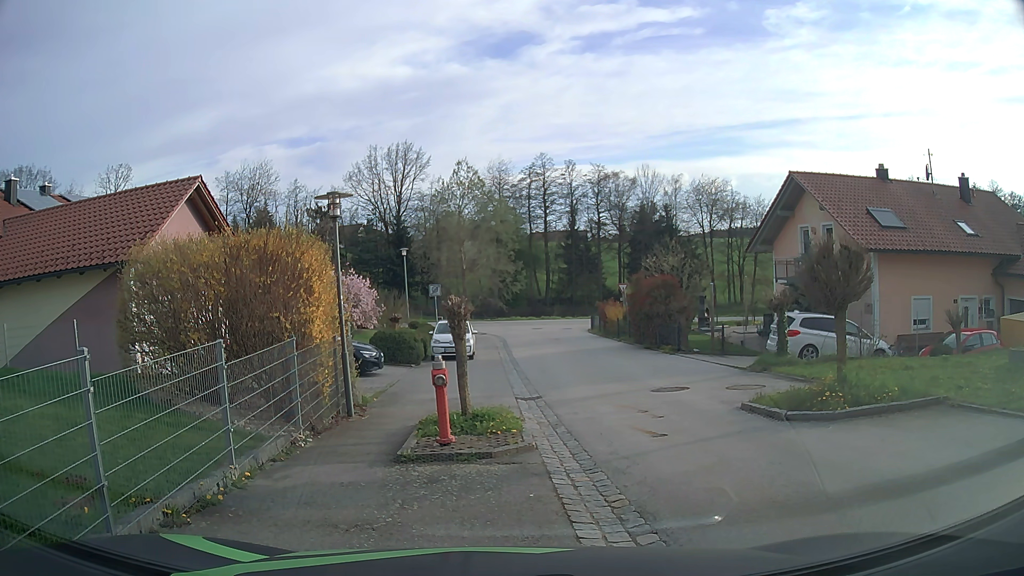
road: secondary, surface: asphalt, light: Day
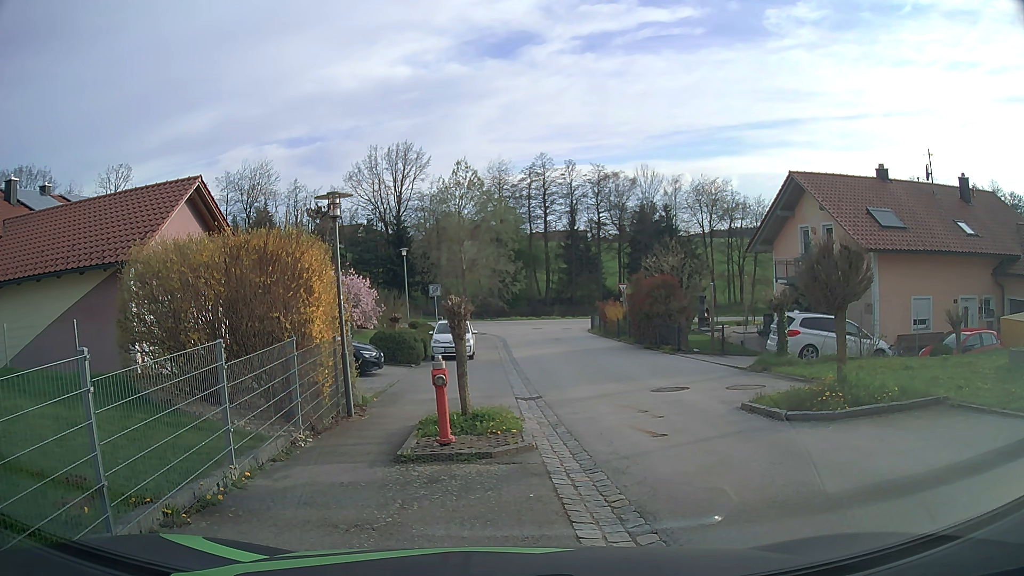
(0.0, 0.0) m; 0°
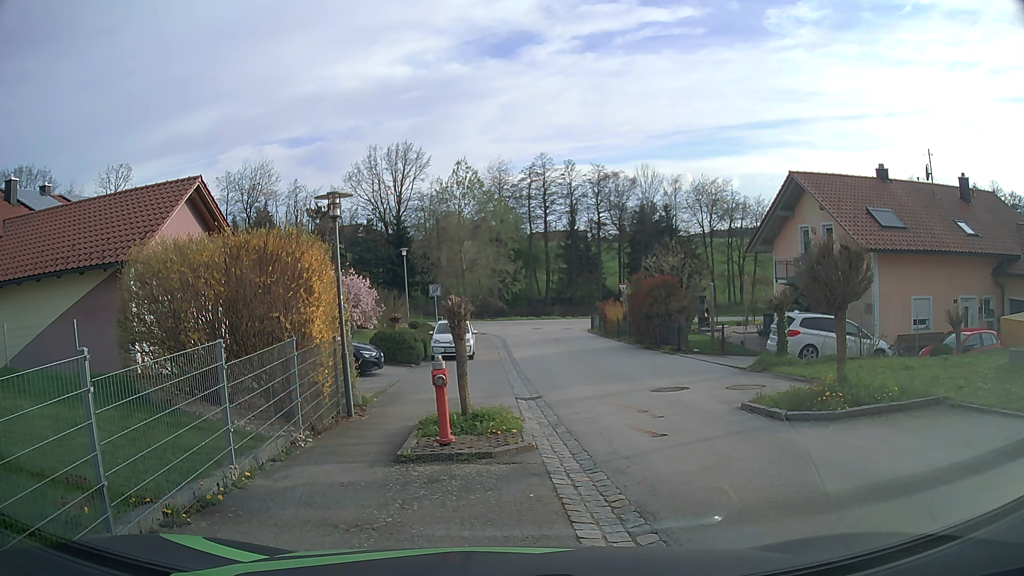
(0.0, 0.0) m; 0°
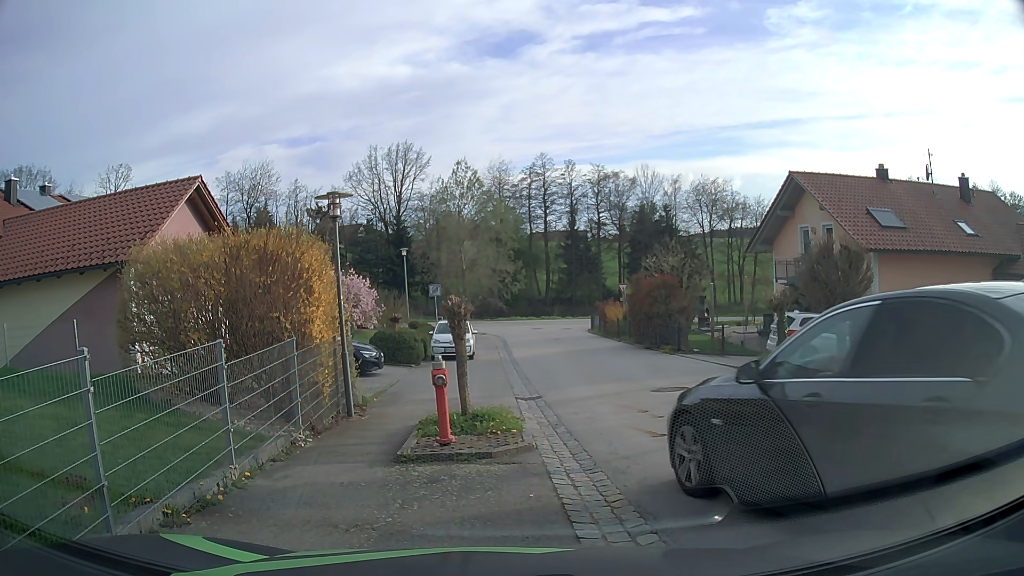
(0.0, 0.0) m; 0°
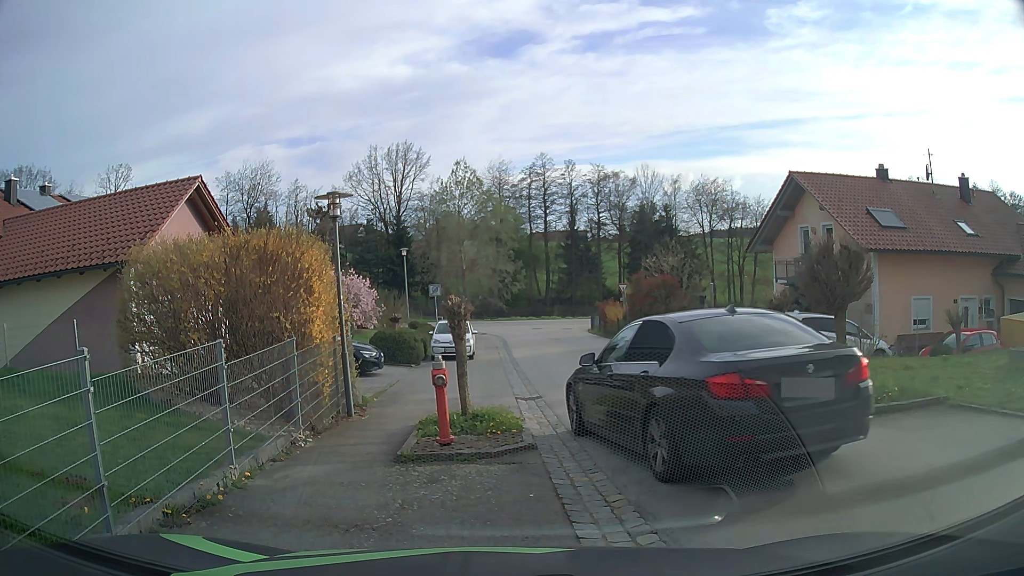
(0.0, 0.0) m; 0°
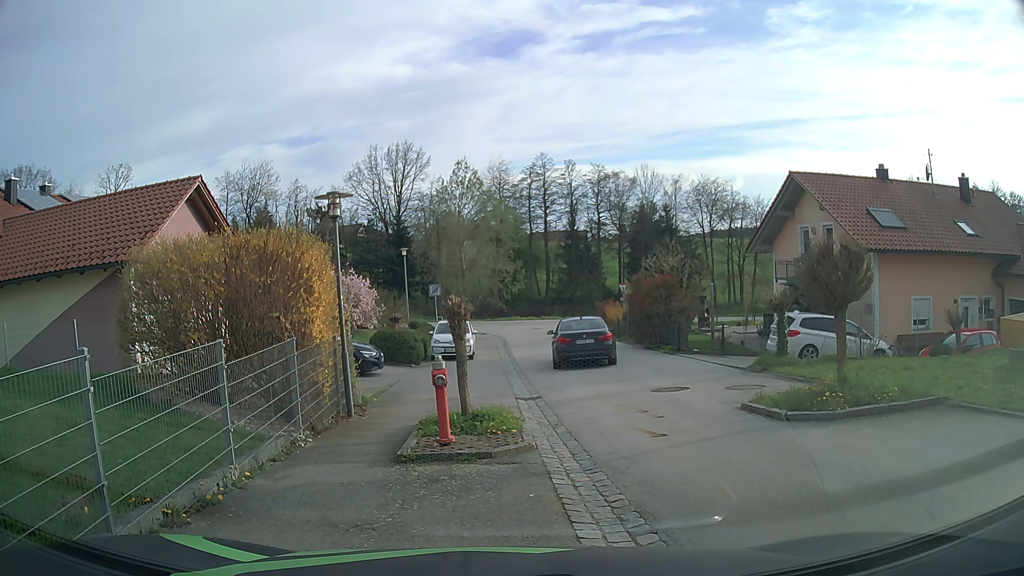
(0.0, 0.0) m; 0°
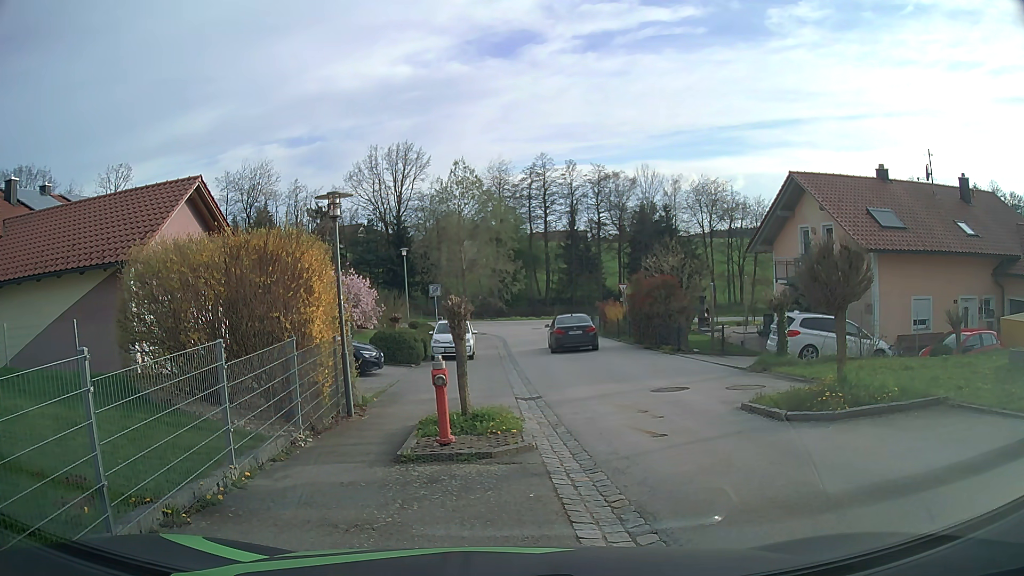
(0.0, 0.0) m; 0°
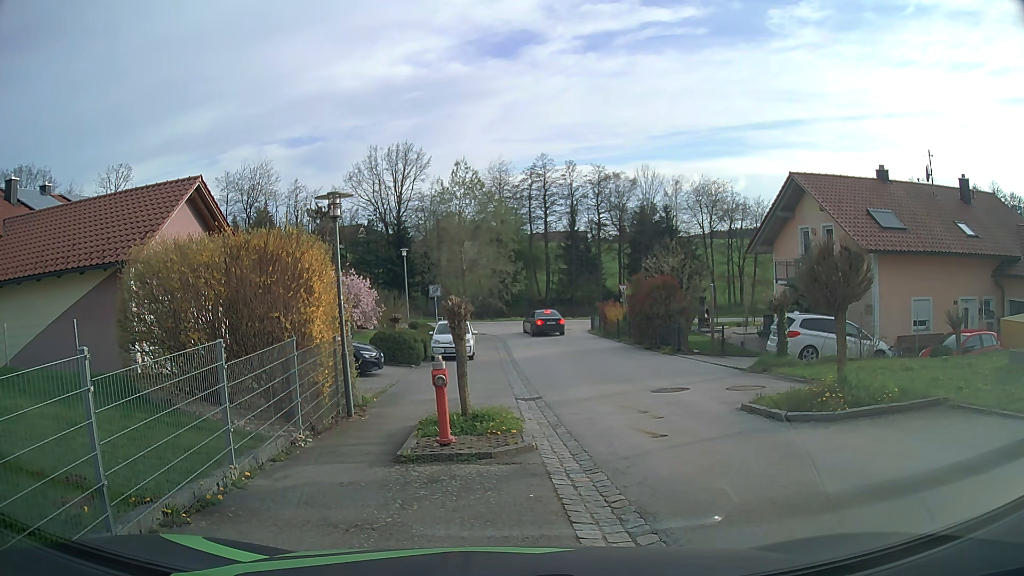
(0.0, 0.0) m; 0°
